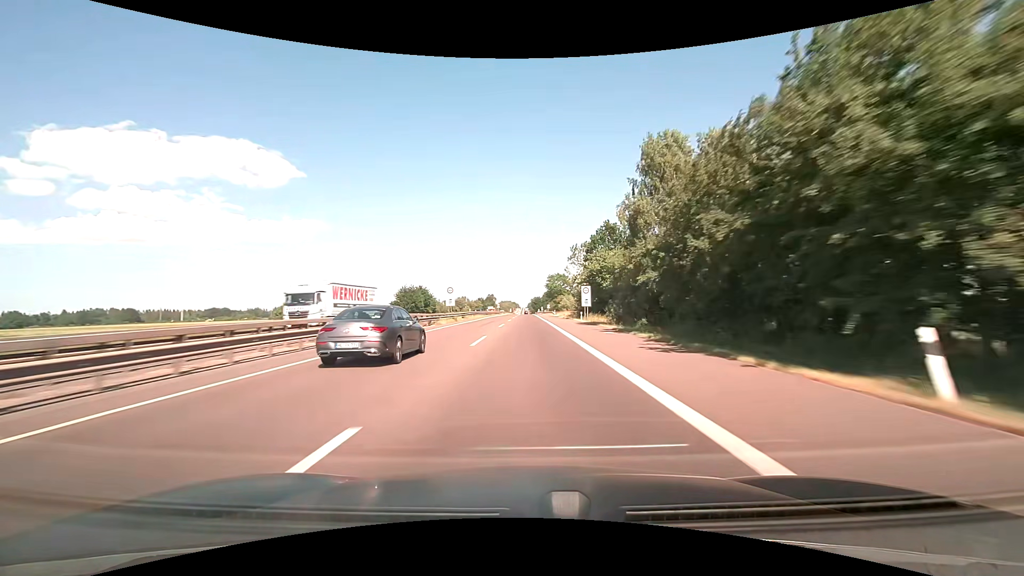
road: motorway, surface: asphalt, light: Day
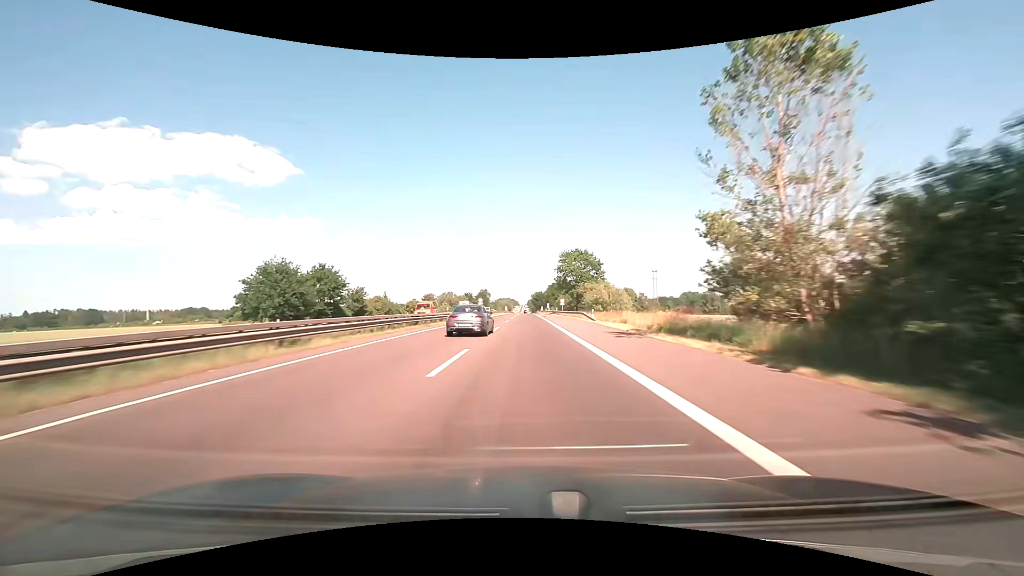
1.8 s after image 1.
(0.0, +61.4) m; 0°
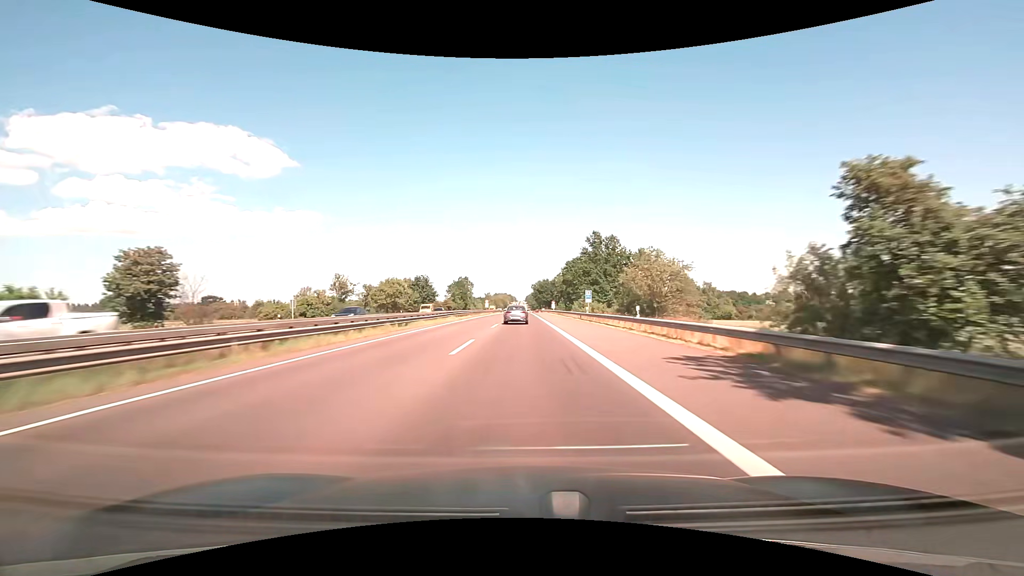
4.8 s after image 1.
(+0.2, +102.8) m; 0°
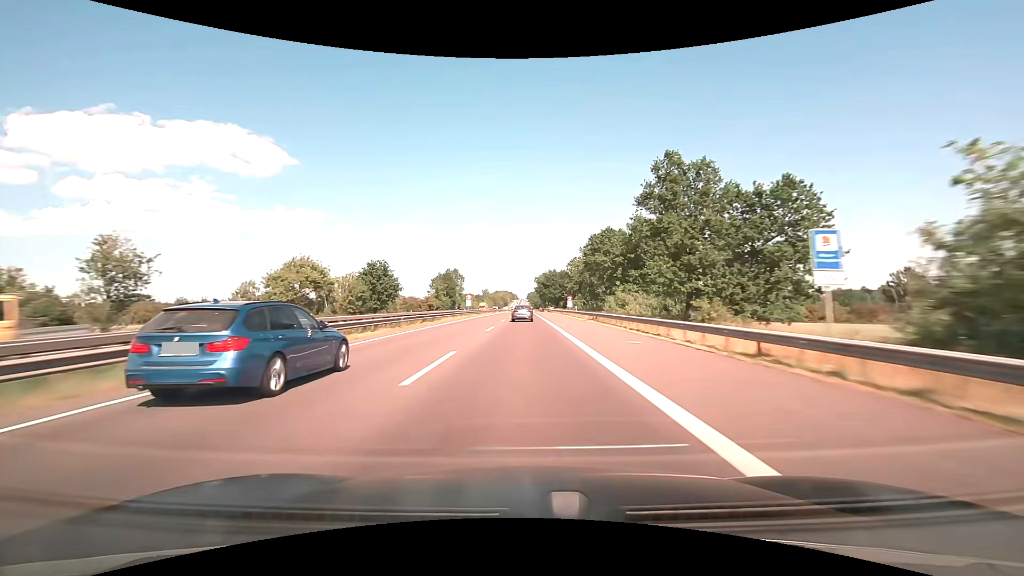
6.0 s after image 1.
(0.0, +41.0) m; 0°
